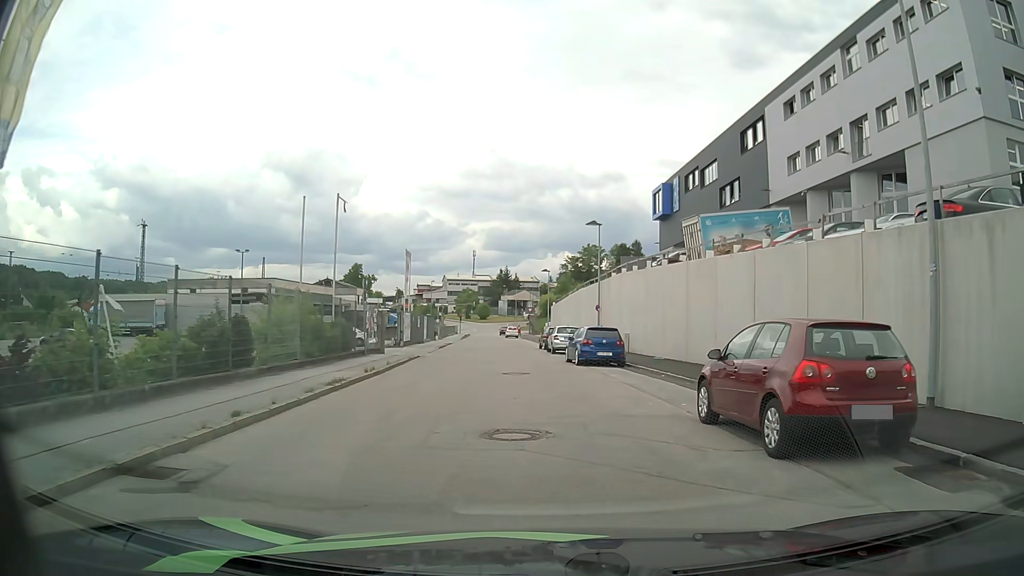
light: Day
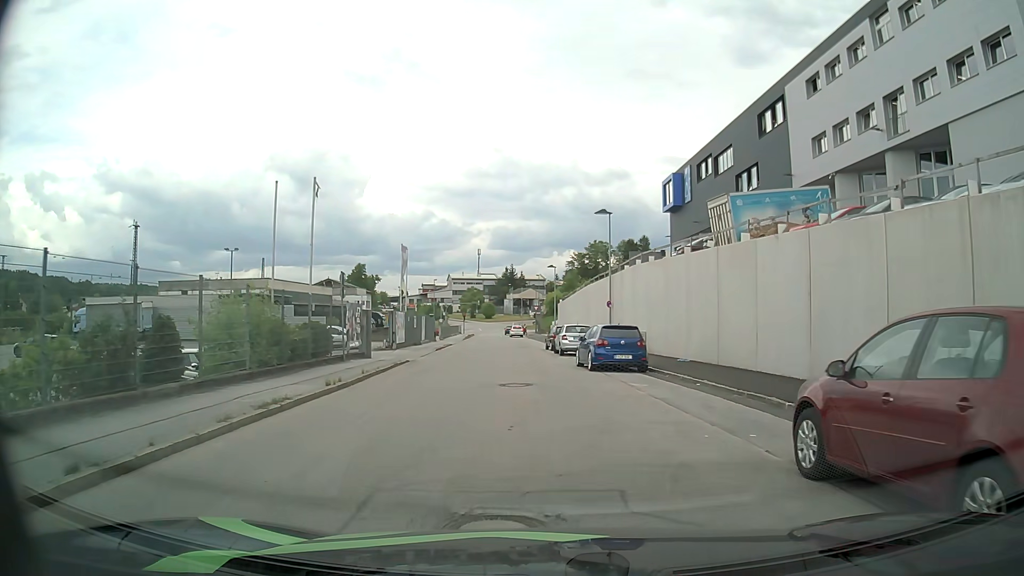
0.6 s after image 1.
(0.0, +3.8) m; 0°
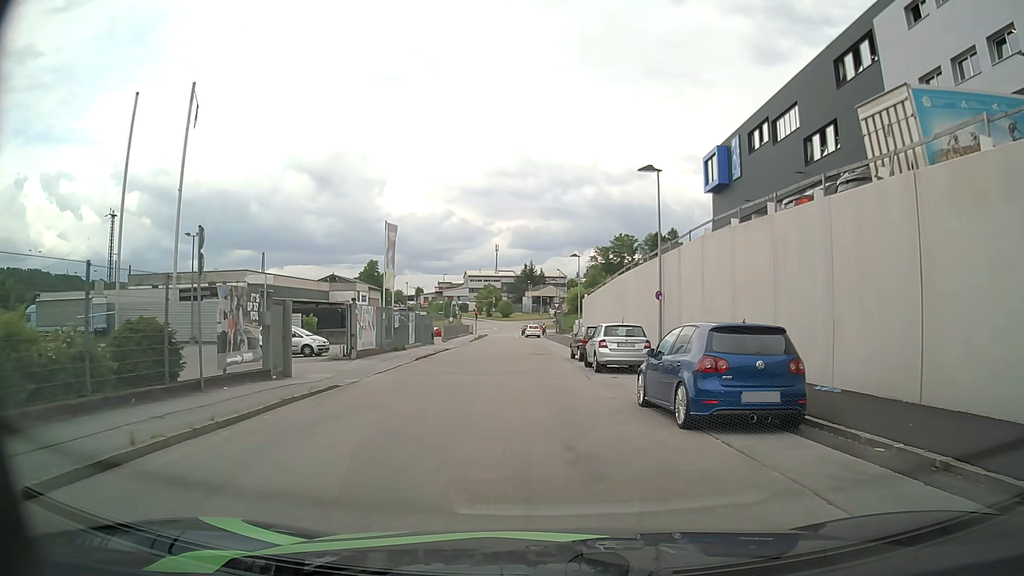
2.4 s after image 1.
(-0.3, +11.4) m; -2°
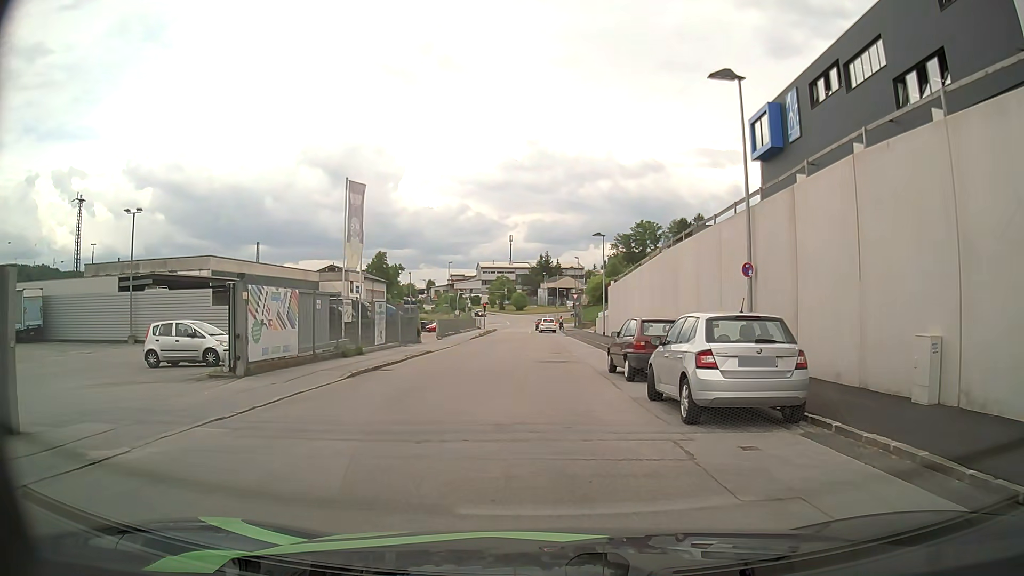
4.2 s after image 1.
(-0.2, +11.1) m; -1°
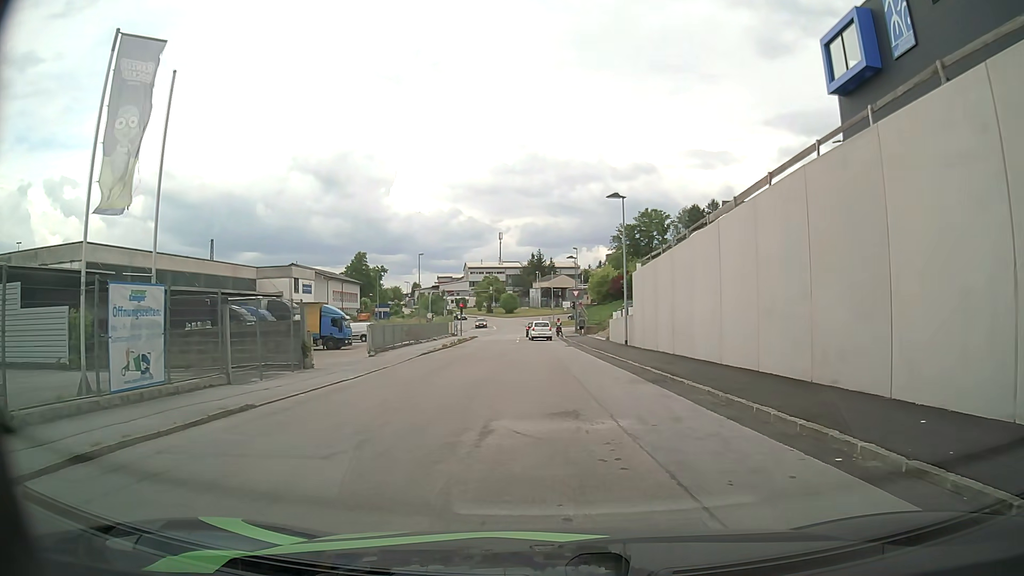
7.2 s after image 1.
(-0.2, +18.0) m; 0°
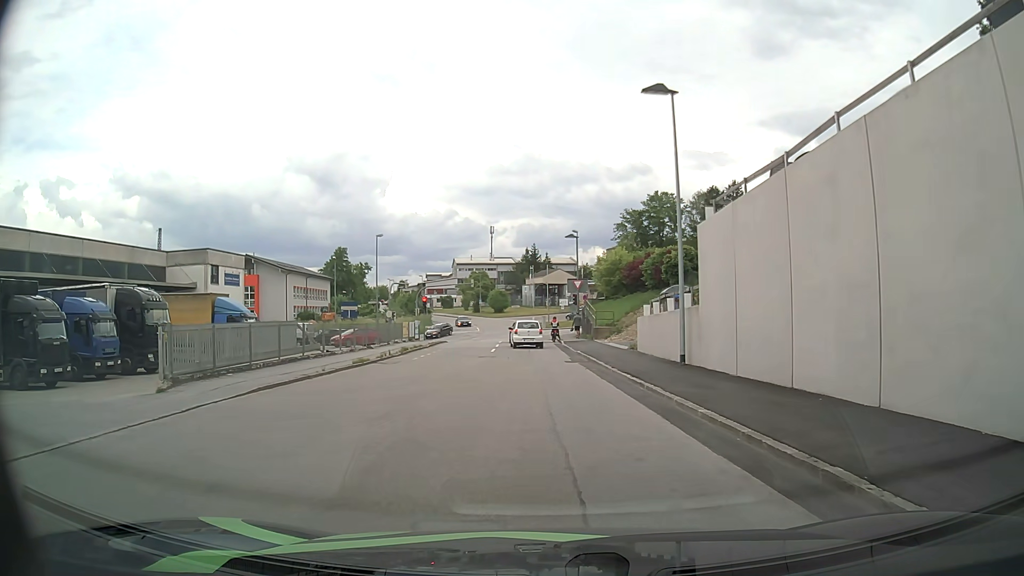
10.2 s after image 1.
(+0.3, +17.2) m; 0°
